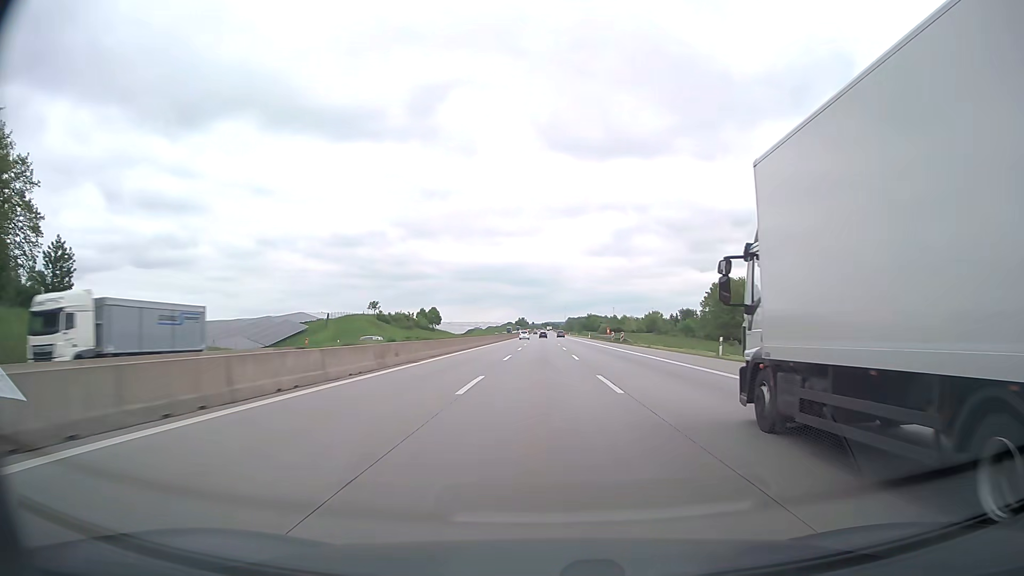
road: motorway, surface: asphalt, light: Day
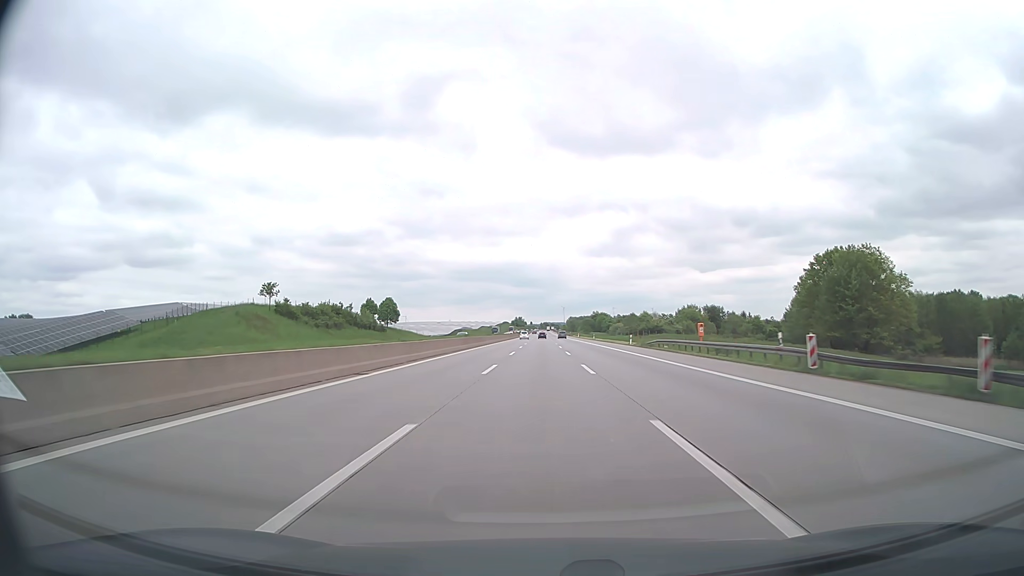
(0.0, +64.6) m; 0°
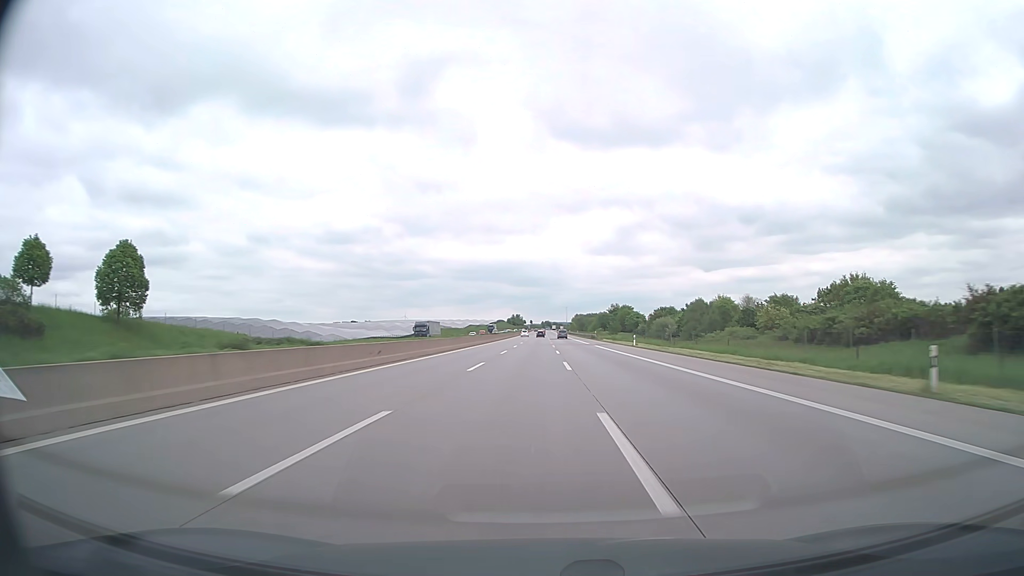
(+0.5, +106.5) m; 0°
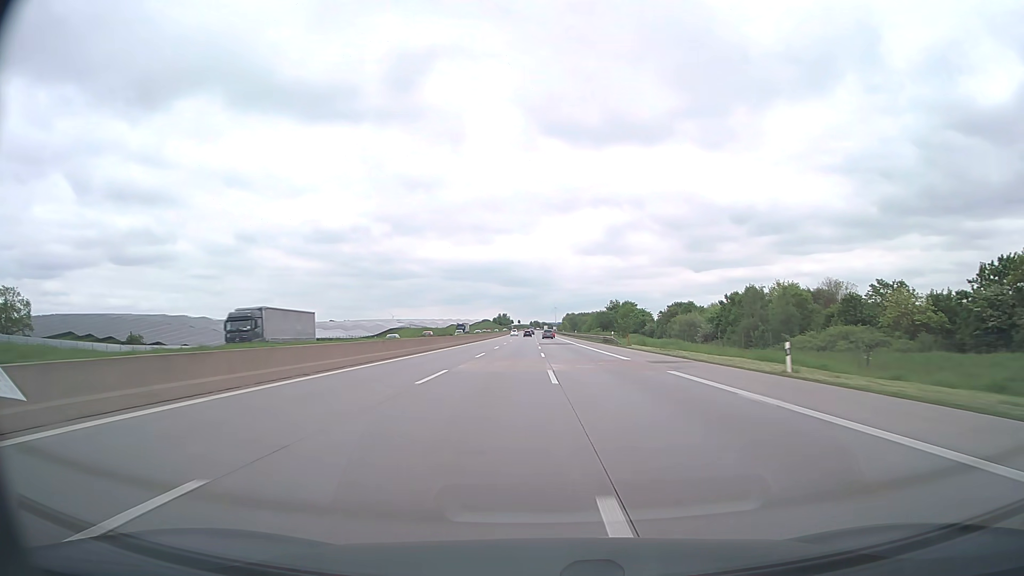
(+0.2, +42.2) m; +1°
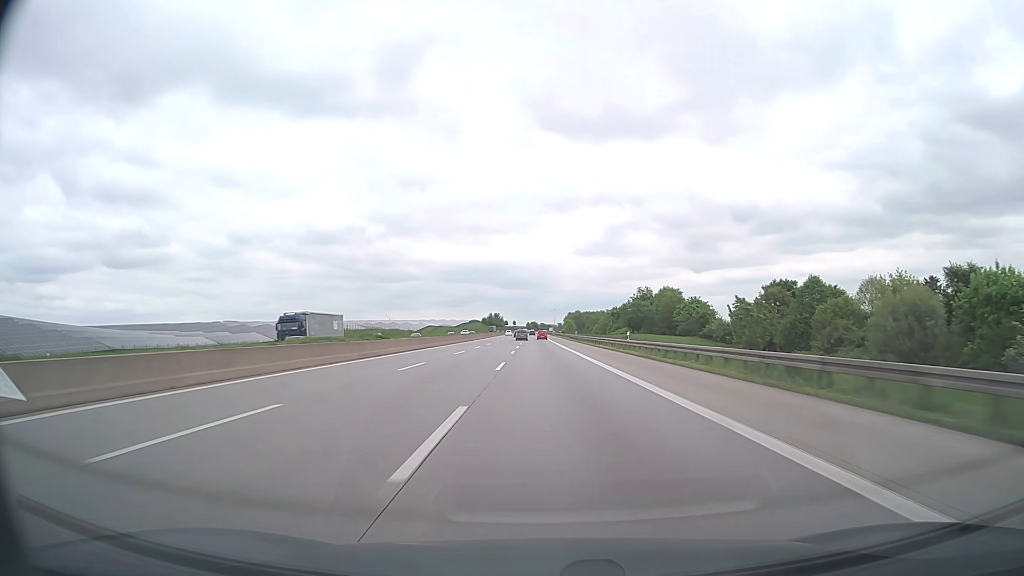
(+0.6, +83.4) m; 0°
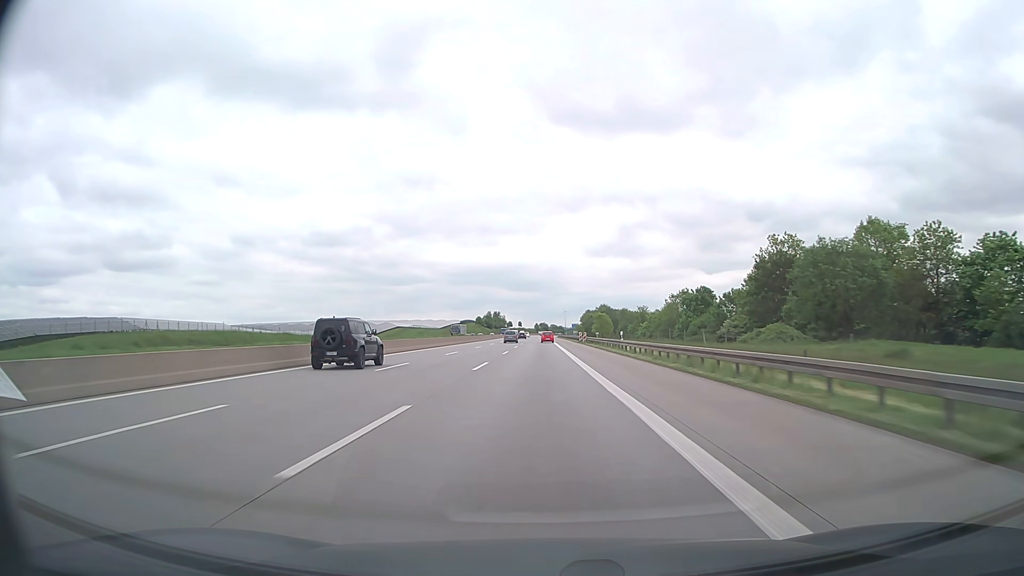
(-0.6, +102.0) m; -1°
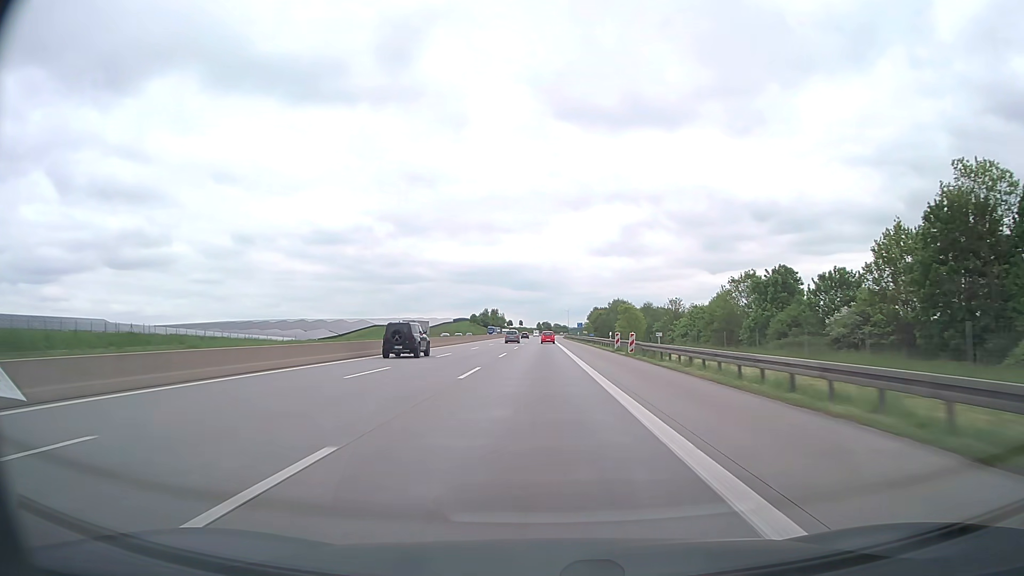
(-0.1, +40.1) m; 0°
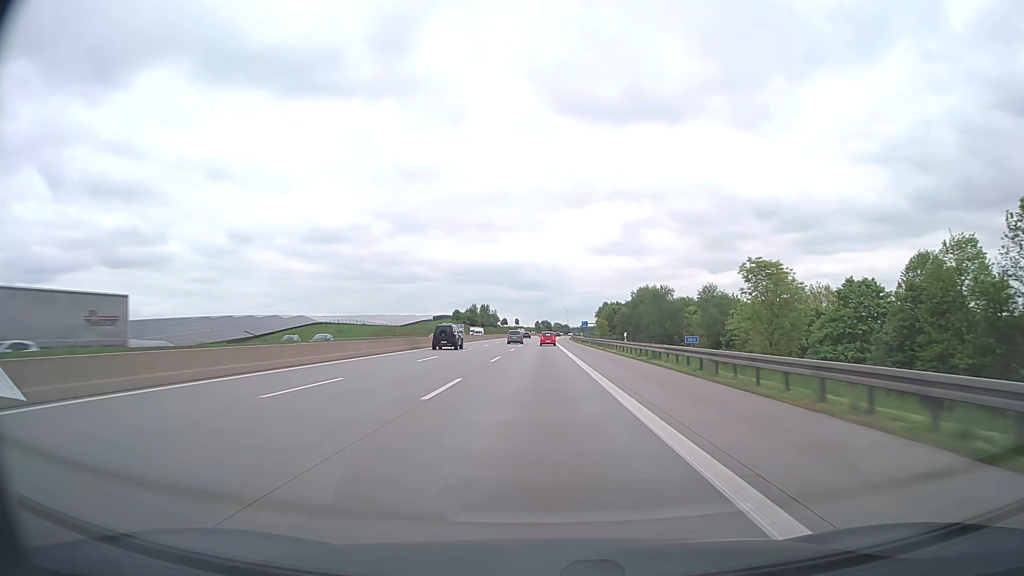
(-0.1, +59.6) m; 0°
(0, +10) (0, +20) (0, +30) (0, +40) (0, +50) (0, +60) (0, +70) (0, +80) (+1, +90) (+1, +100) m
